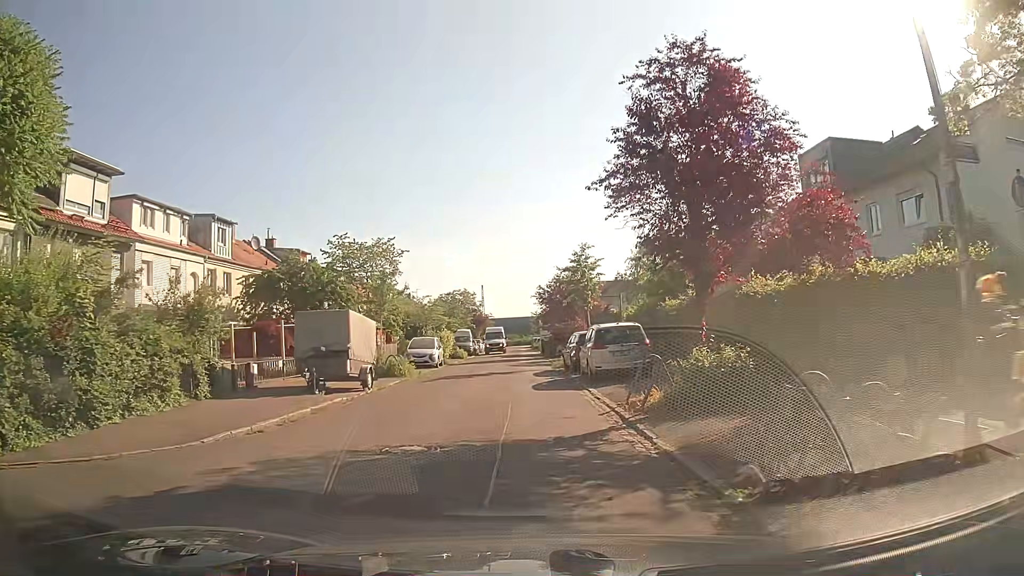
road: residential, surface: asphalt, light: Day
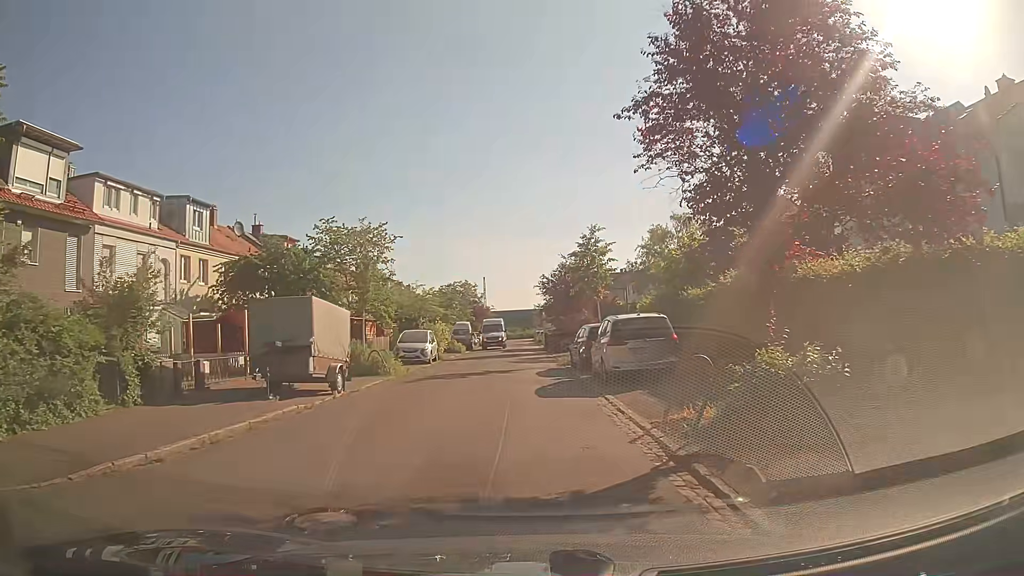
(-0.1, +3.5) m; -1°
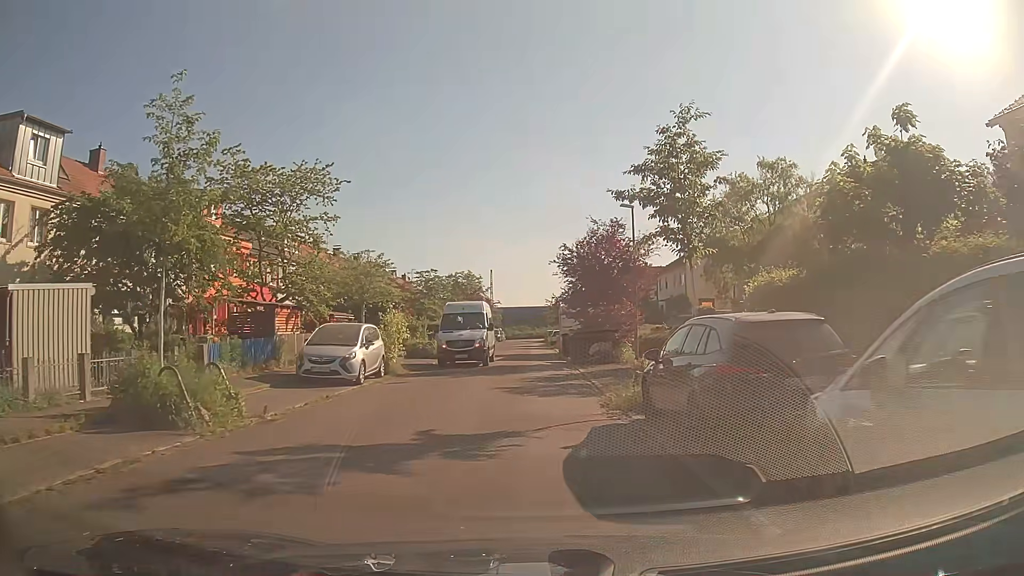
(-0.2, +15.0) m; -1°
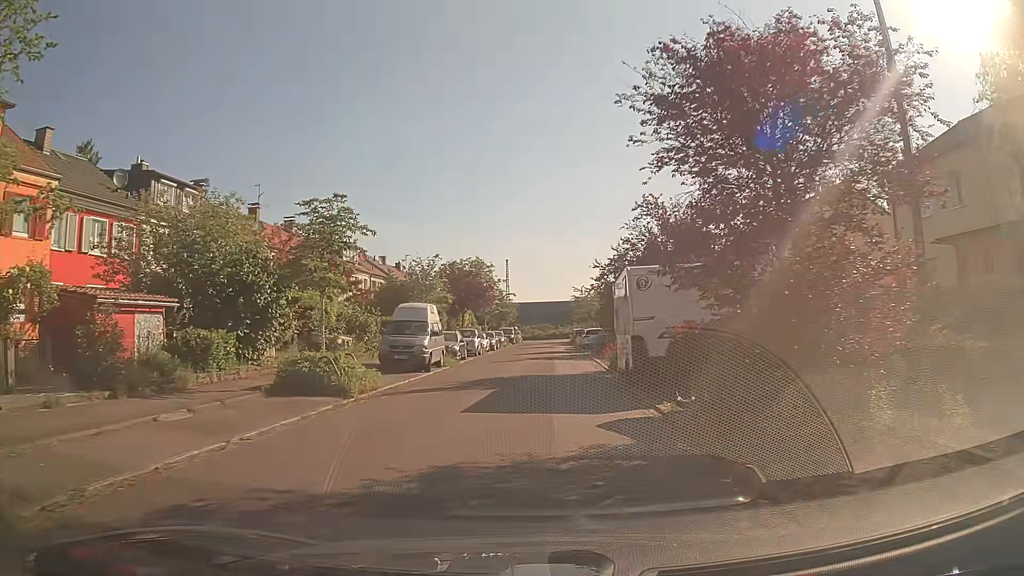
(-0.2, +20.1) m; -2°
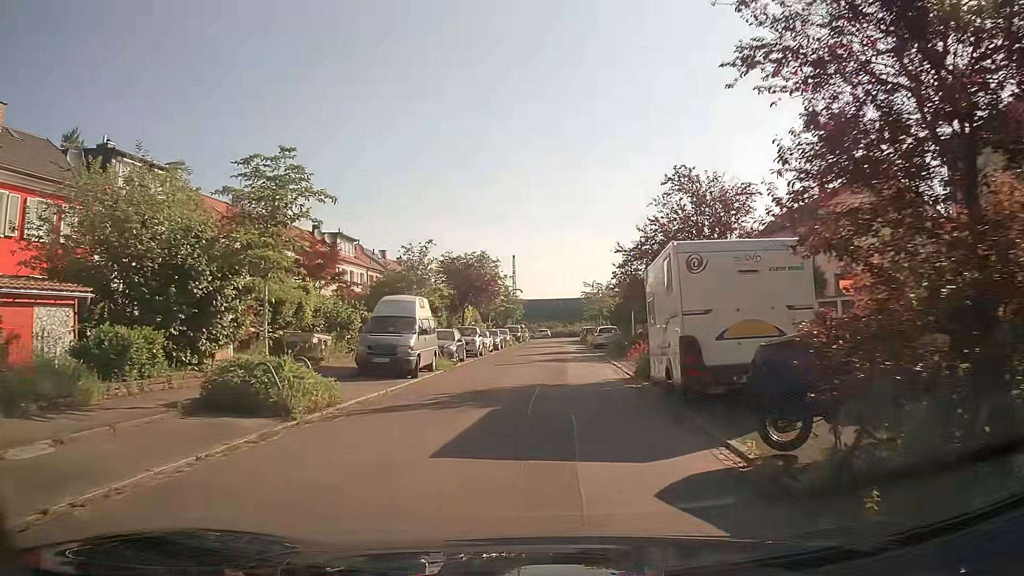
(0.0, +4.1) m; 0°
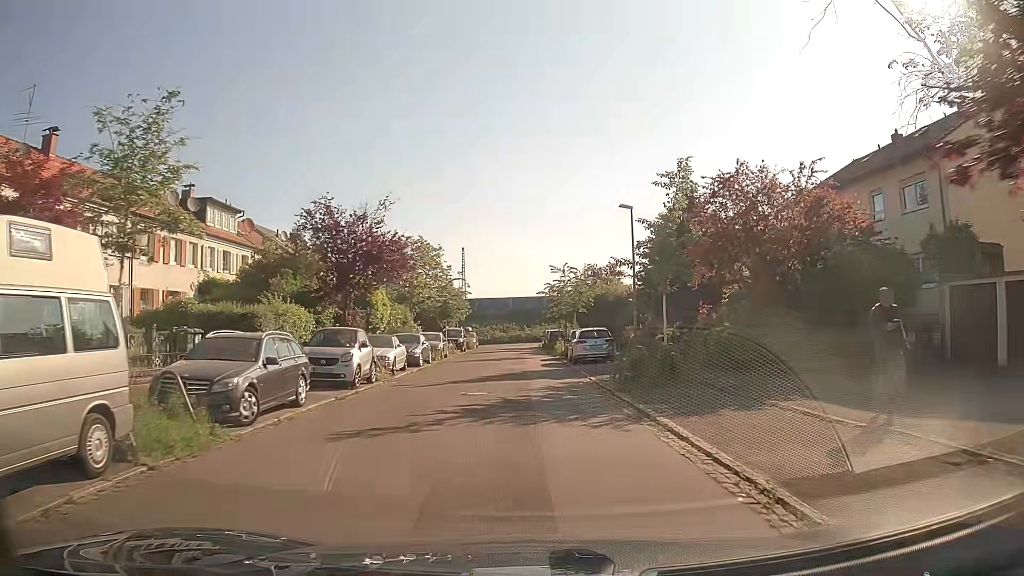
(+0.5, +16.9) m; +4°
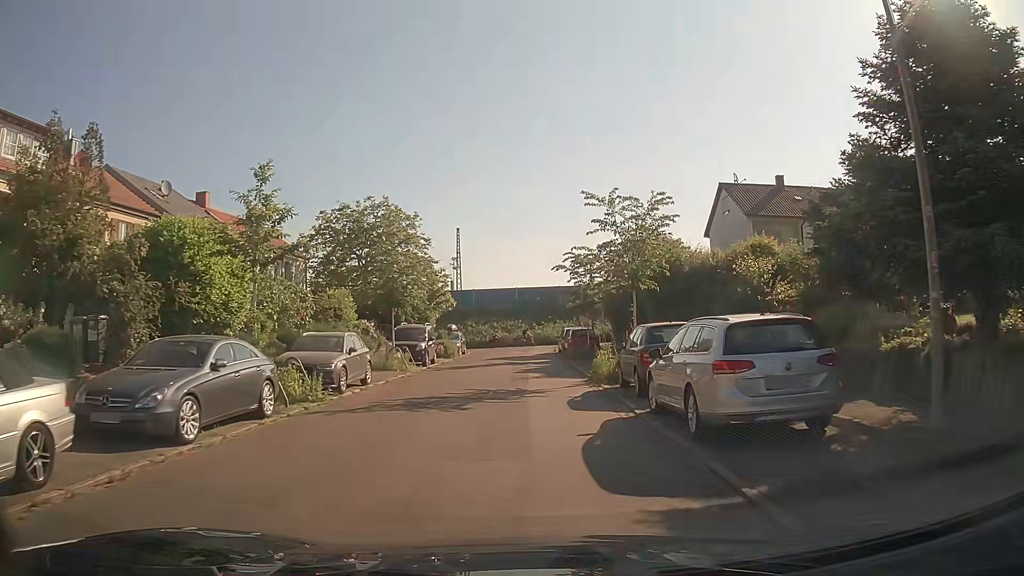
(-0.2, +20.4) m; -1°
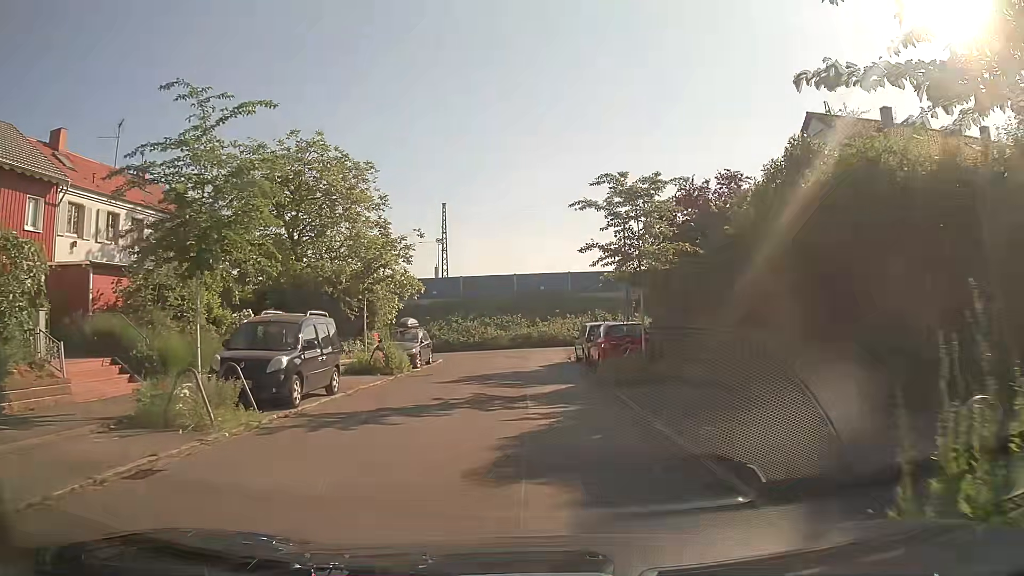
(0.0, +16.4) m; -1°
(0, +10) (0, +20) (0, +30) (+1, +40) (+8, +47) (+18, +50) (+28, +50) (+38, +50) (+48, +50) (+58, +50) m
